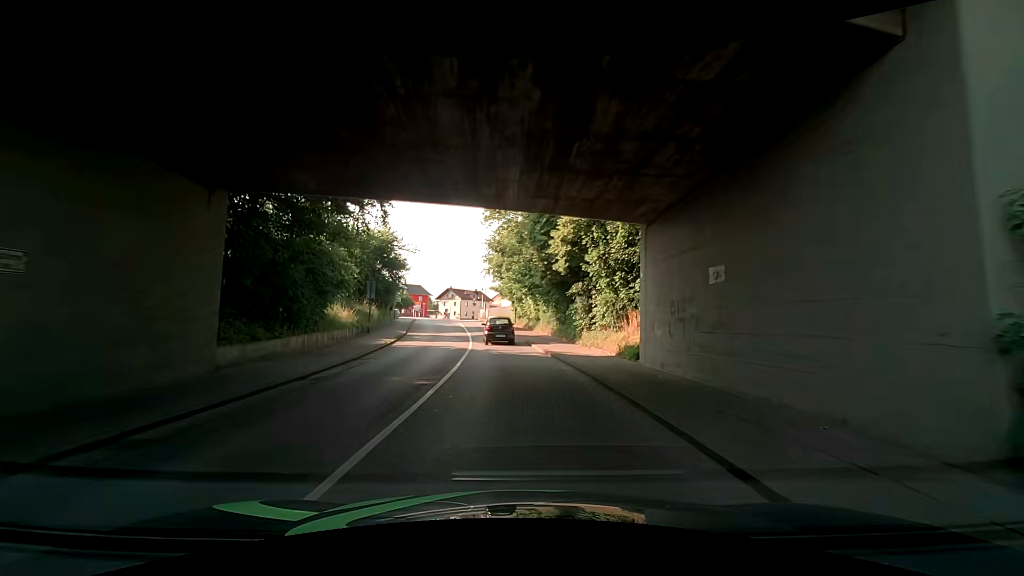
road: secondary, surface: asphalt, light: Day
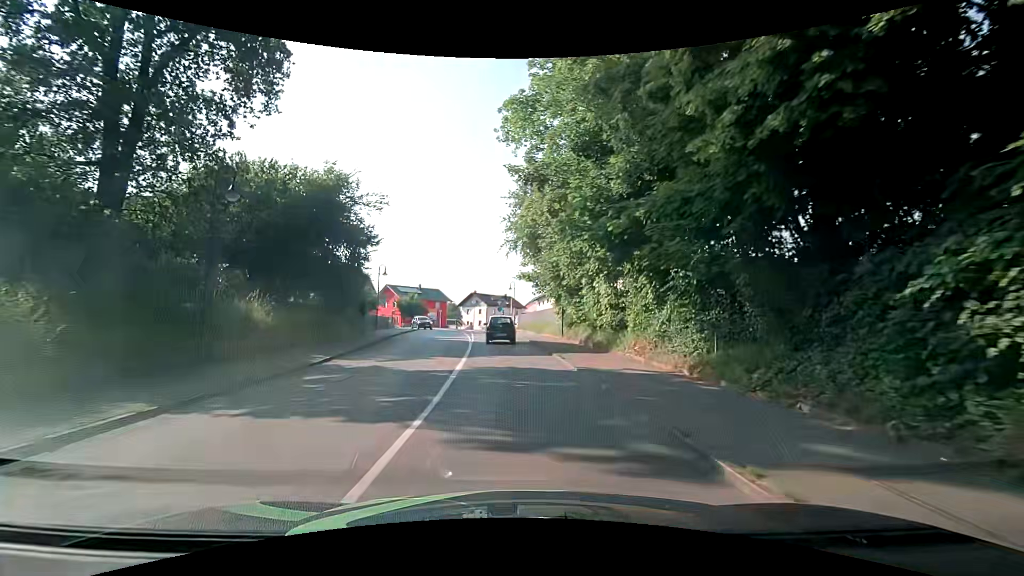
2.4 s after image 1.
(-1.1, +22.7) m; -5°
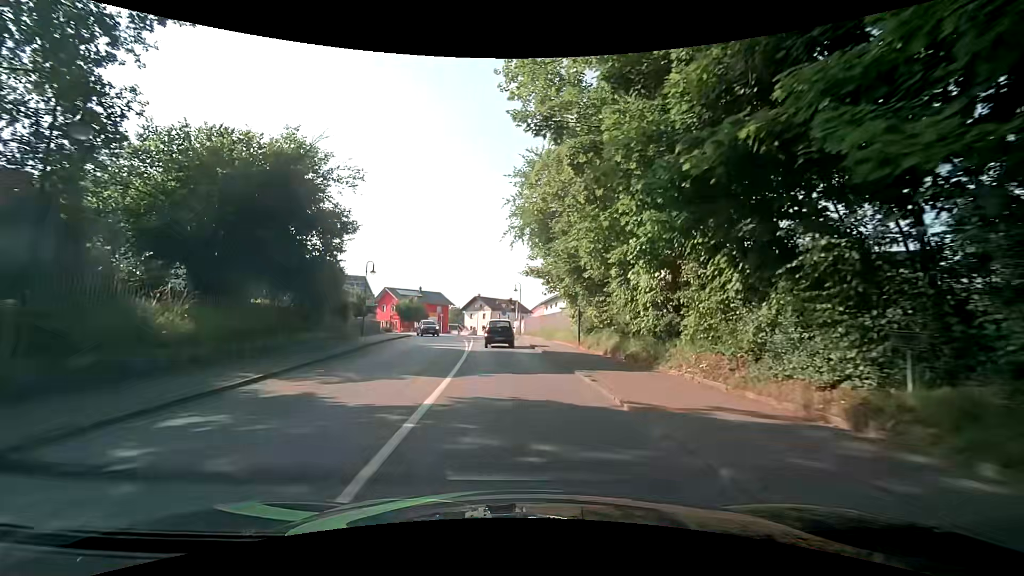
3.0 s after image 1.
(0.0, +5.5) m; 0°
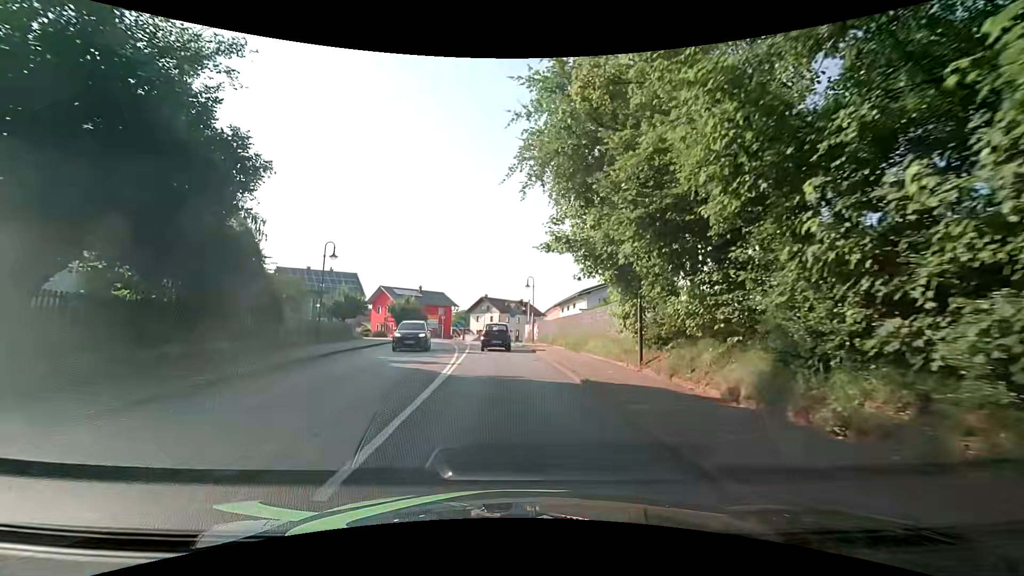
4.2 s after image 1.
(0.0, +10.6) m; -1°
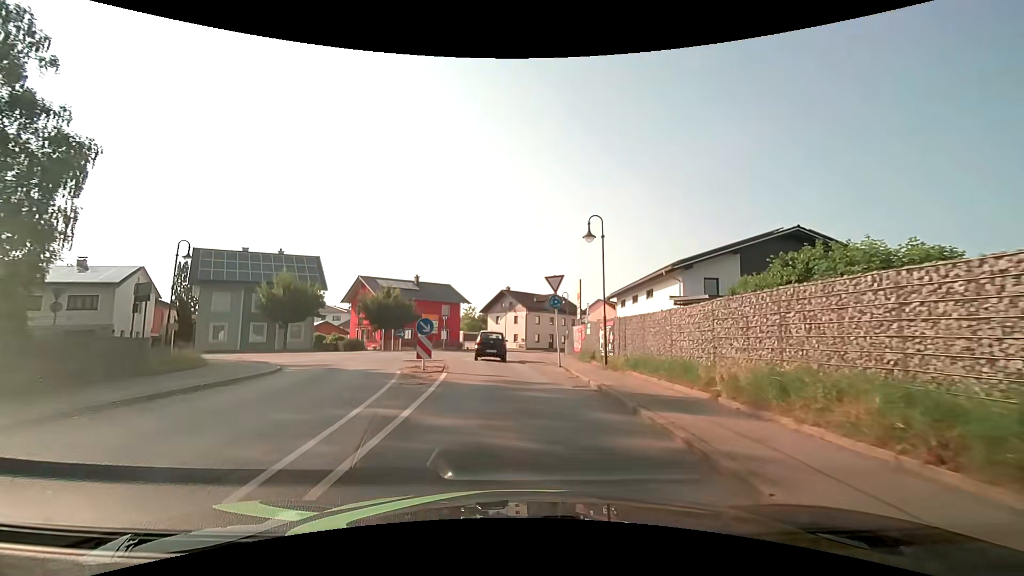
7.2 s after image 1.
(-0.7, +24.4) m; -3°
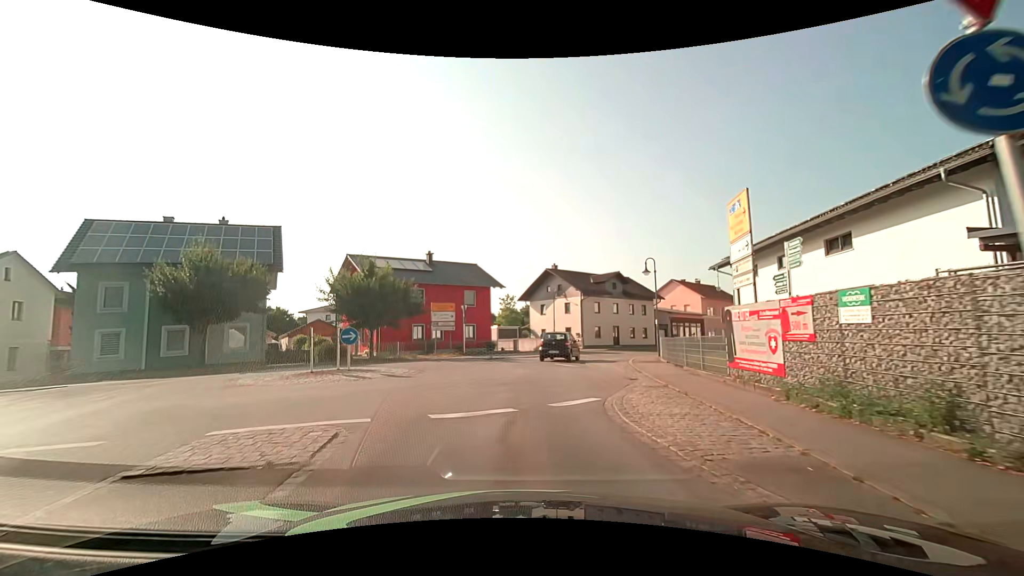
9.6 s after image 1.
(-0.7, +17.8) m; -5°
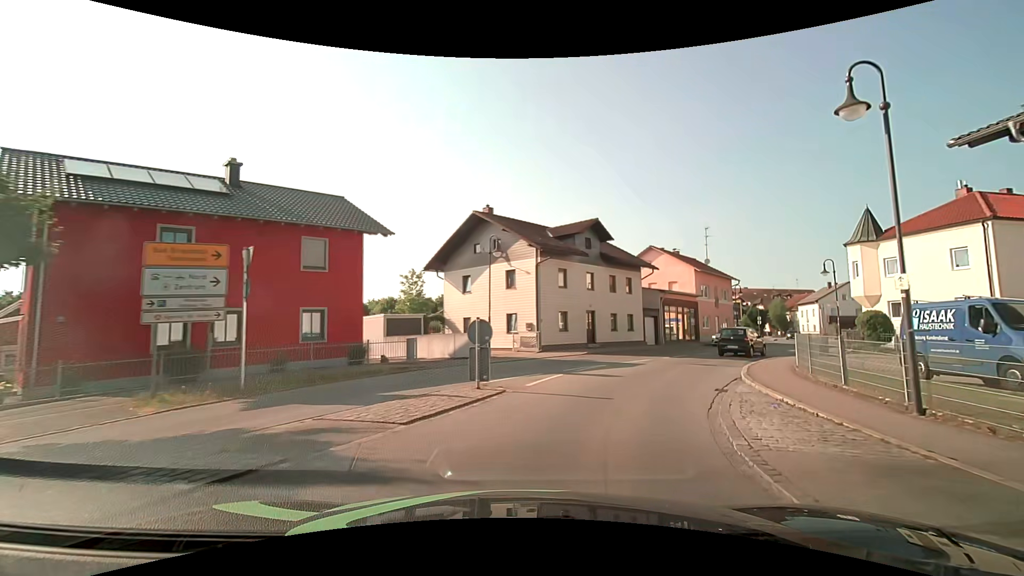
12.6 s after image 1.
(+0.4, +22.8) m; +9°
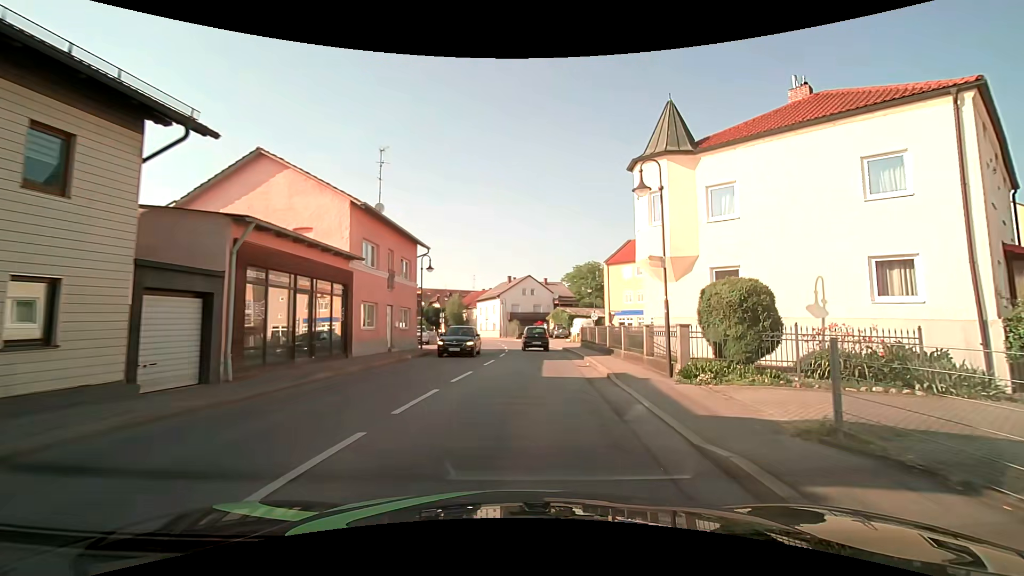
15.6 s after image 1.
(+8.4, +24.0) m; +36°
(0, +10) (+1, +20) (+1, +30) (+1, +40) (0, +50) (-1, +60) (-4, +70) (-7, +79) (-11, +88) (-15, +97) m
